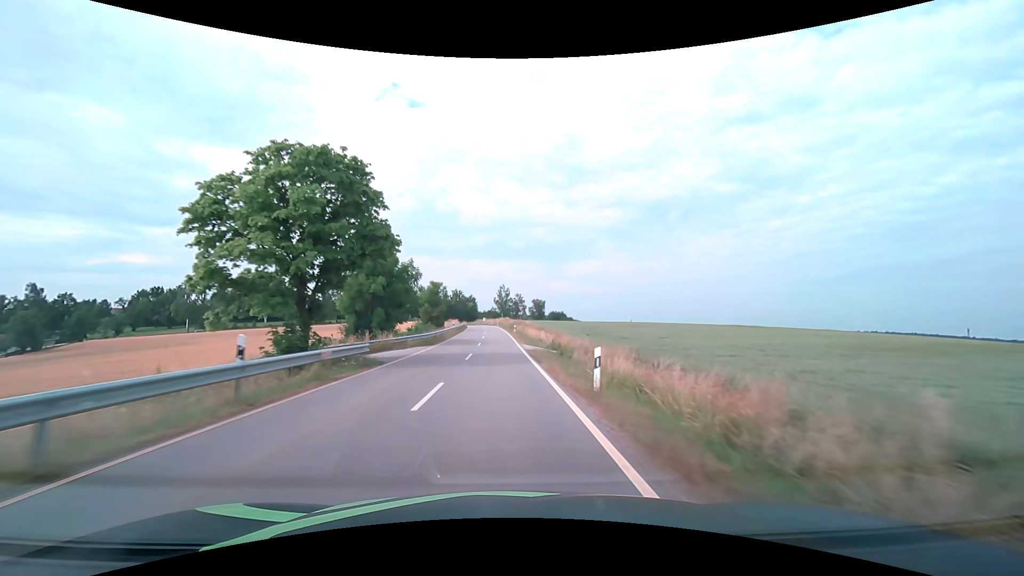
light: Day
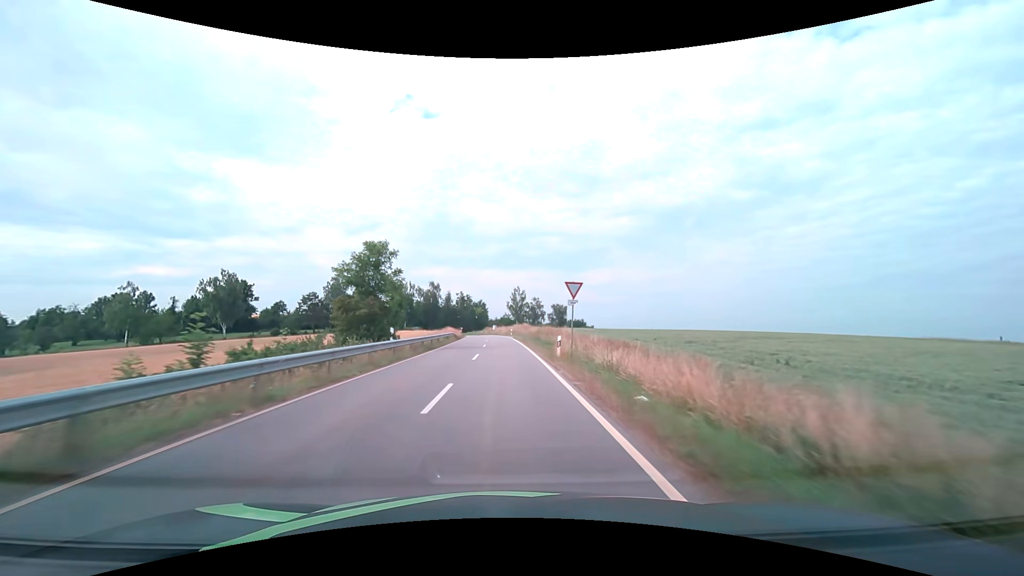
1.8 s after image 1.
(-0.6, +36.7) m; -2°
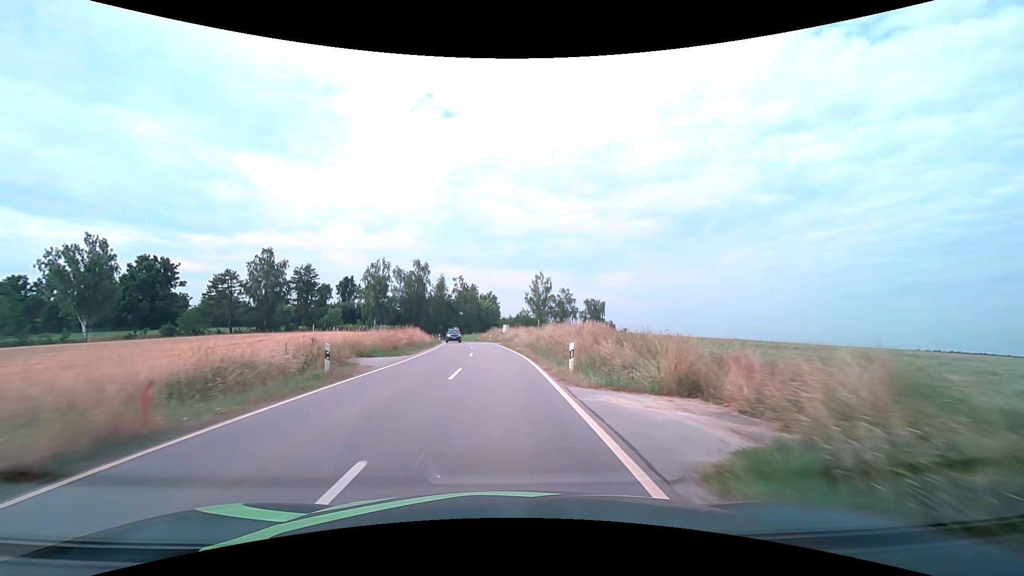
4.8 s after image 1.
(-0.7, +54.8) m; -2°
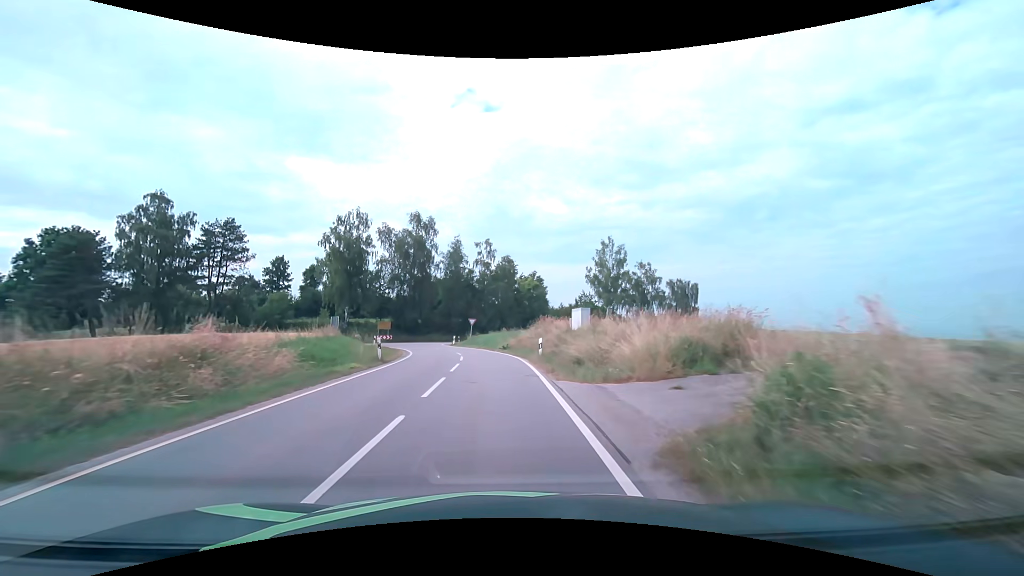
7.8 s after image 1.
(-1.5, +46.0) m; -5°
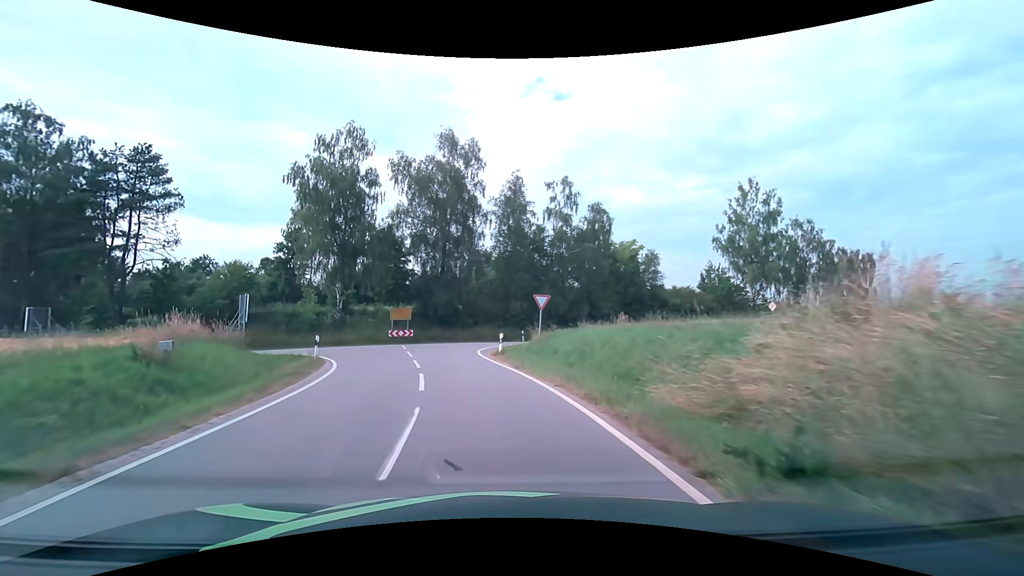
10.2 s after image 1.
(-1.6, +28.9) m; -8°
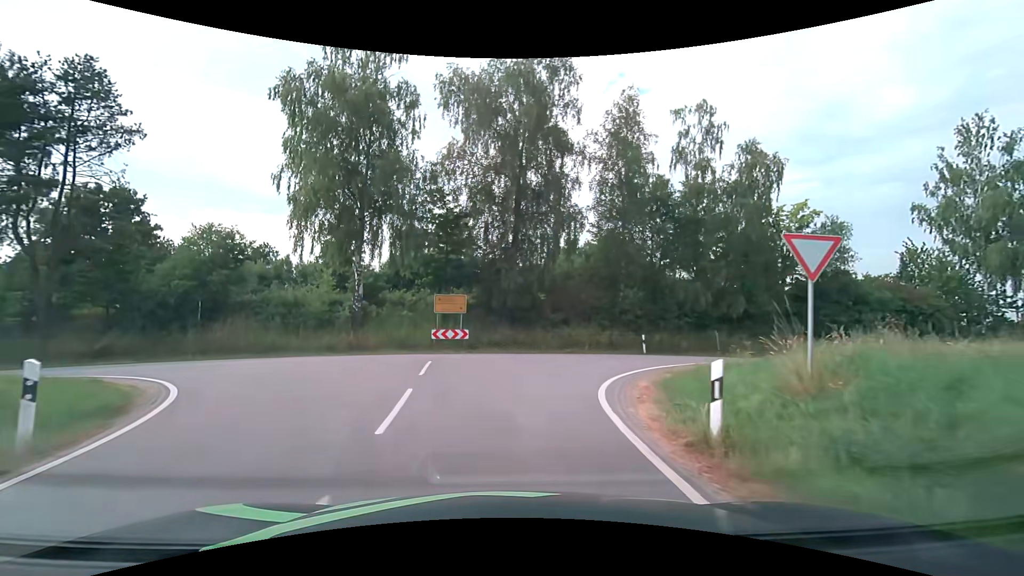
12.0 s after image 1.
(-1.4, +15.9) m; -9°
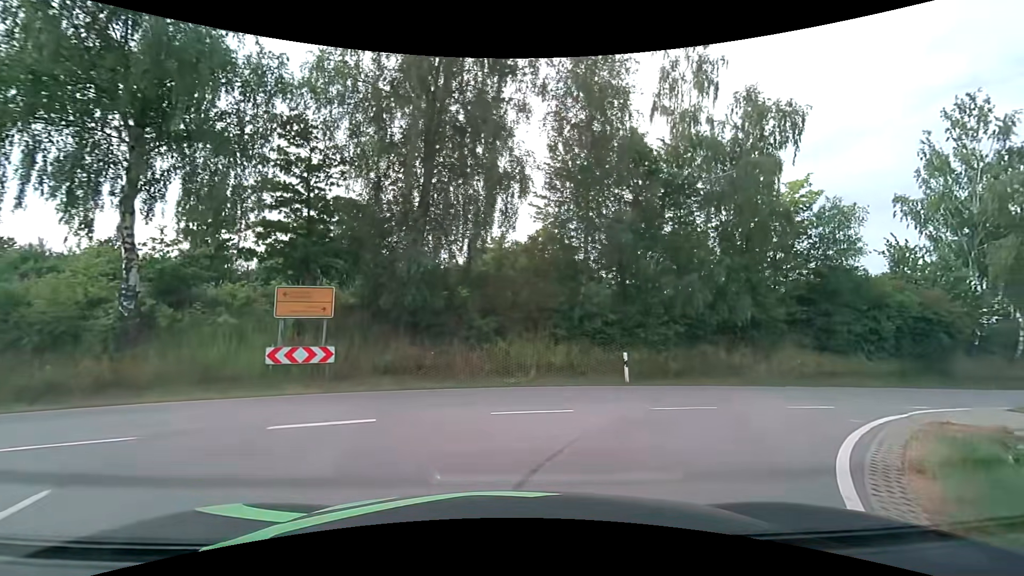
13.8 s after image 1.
(+0.4, +10.6) m; +8°
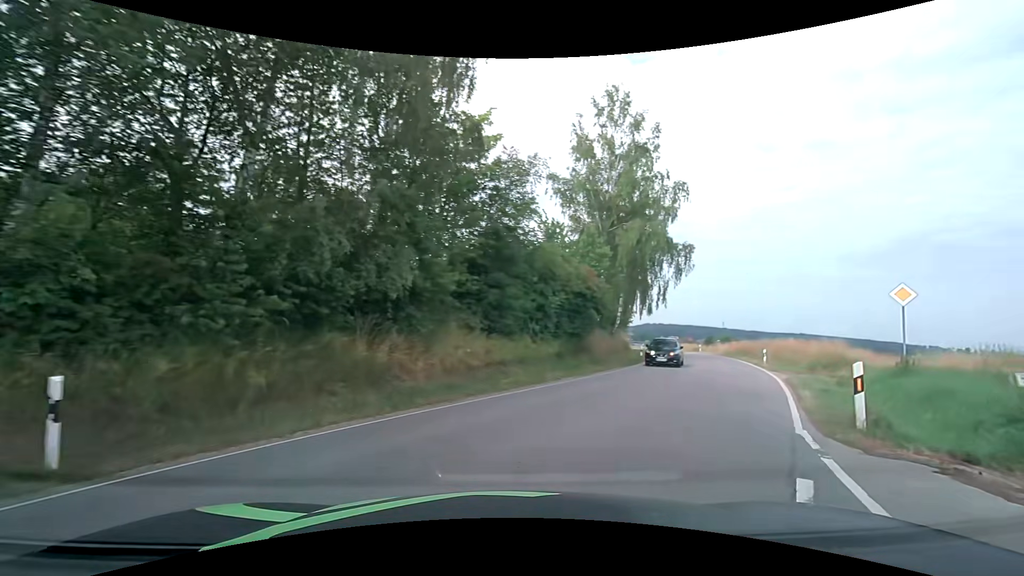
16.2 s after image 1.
(+3.4, +10.1) m; +39°
(+3, +10) (+7, +18) (+11, +28) (+15, +37) (+19, +46) (+22, +56) (+24, +65) (+26, +75) (+28, +85) (+28, +95) m
